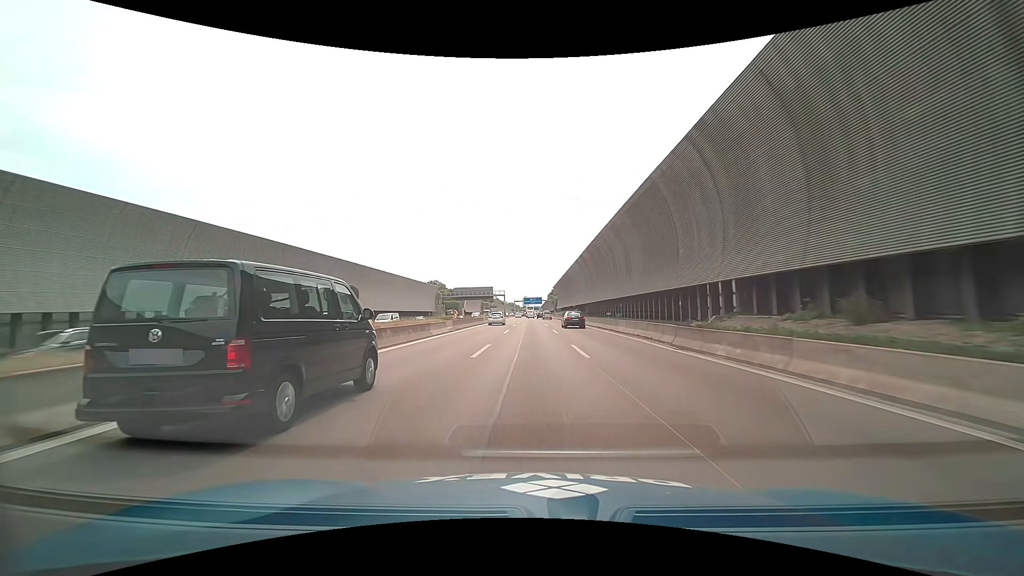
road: motorway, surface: asphalt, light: Day
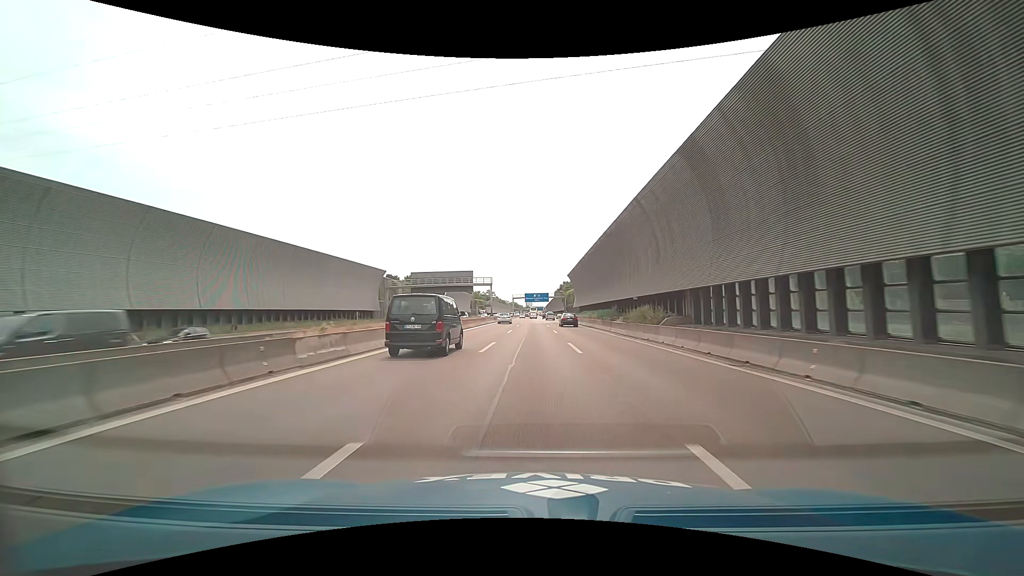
(-0.2, +52.0) m; 0°
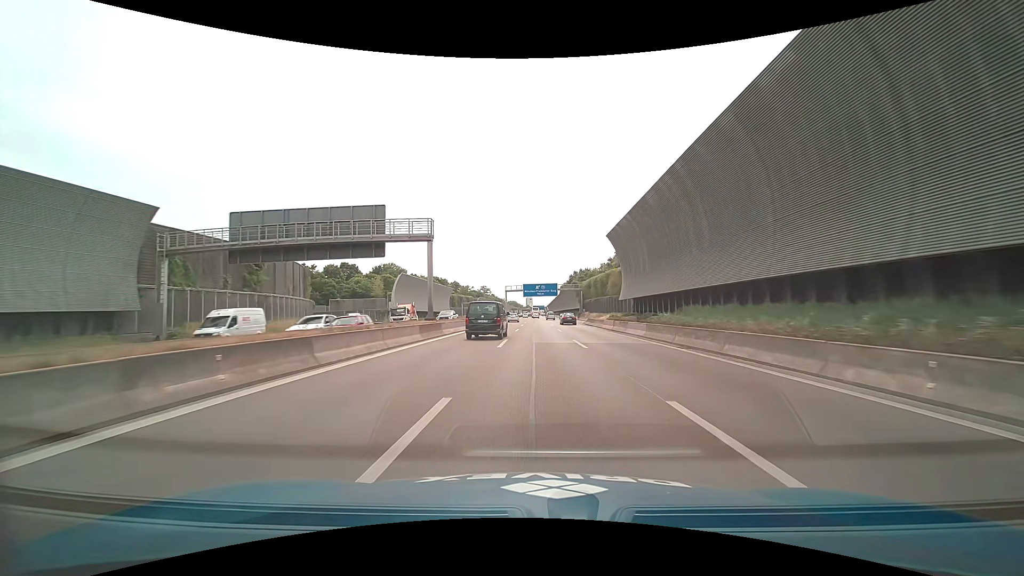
(-0.2, +51.7) m; 0°
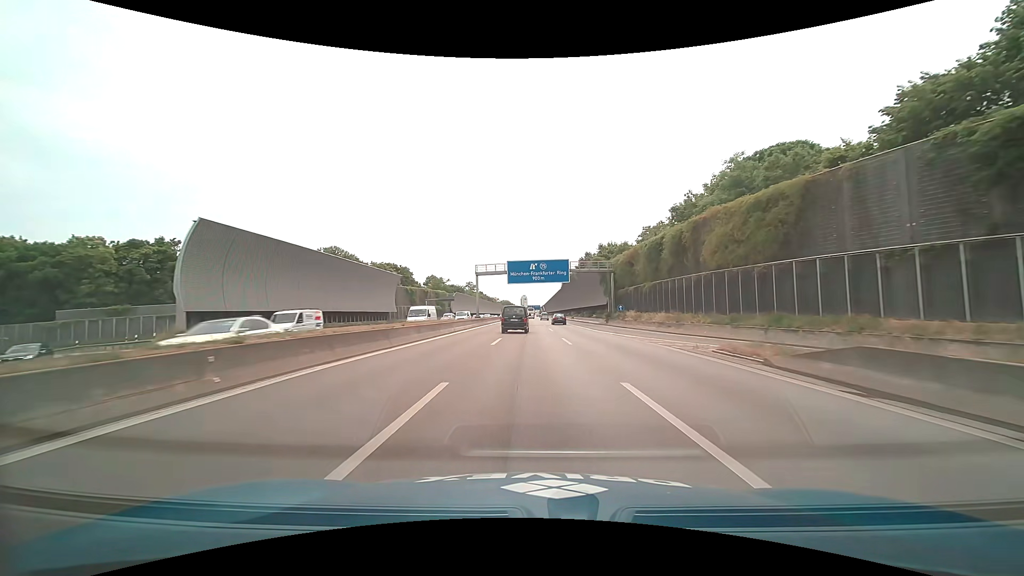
(0.0, +52.1) m; +1°
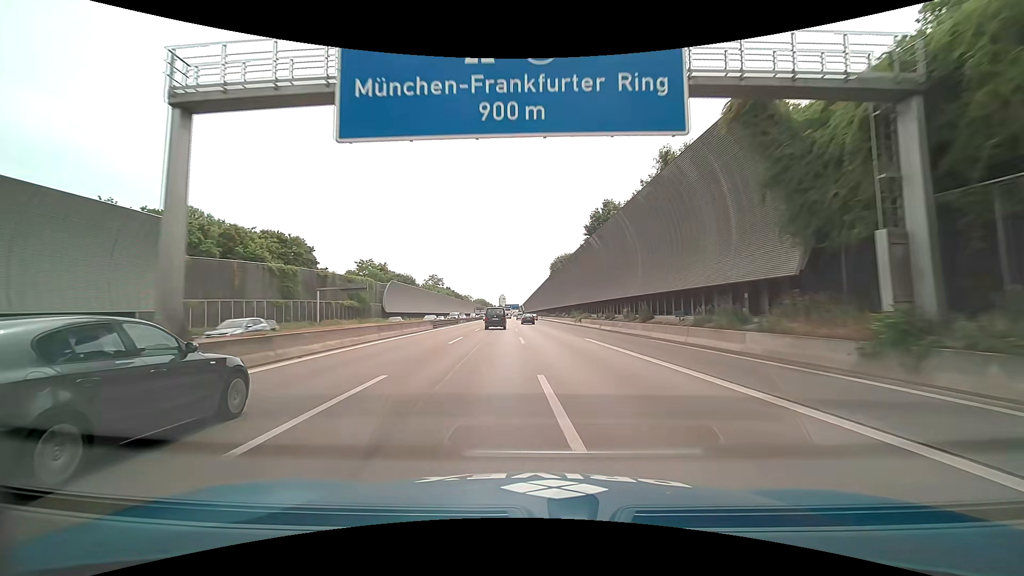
(+0.2, +54.1) m; +2°
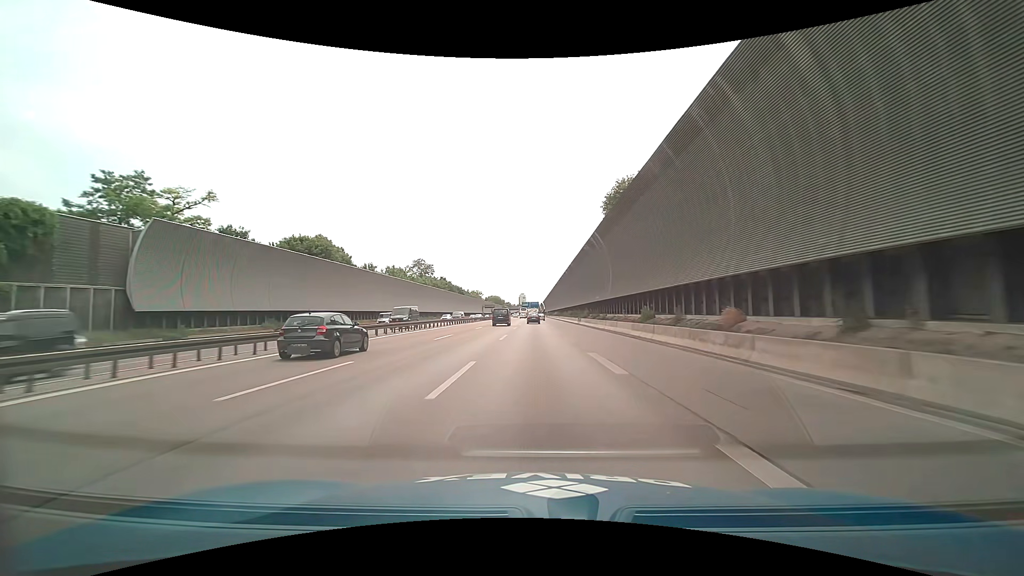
(-1.0, +70.2) m; -2°
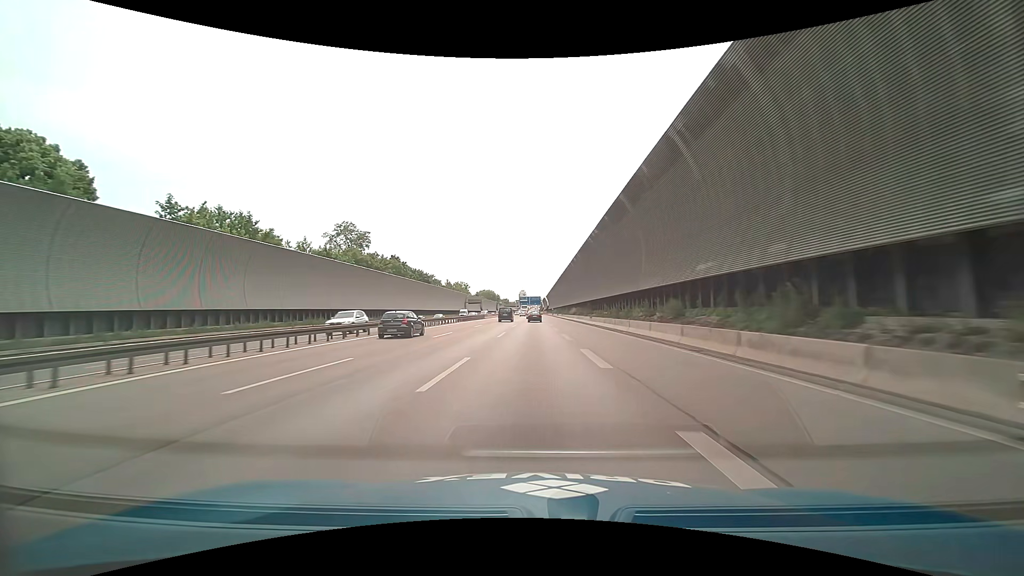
(+0.2, +71.6) m; 0°
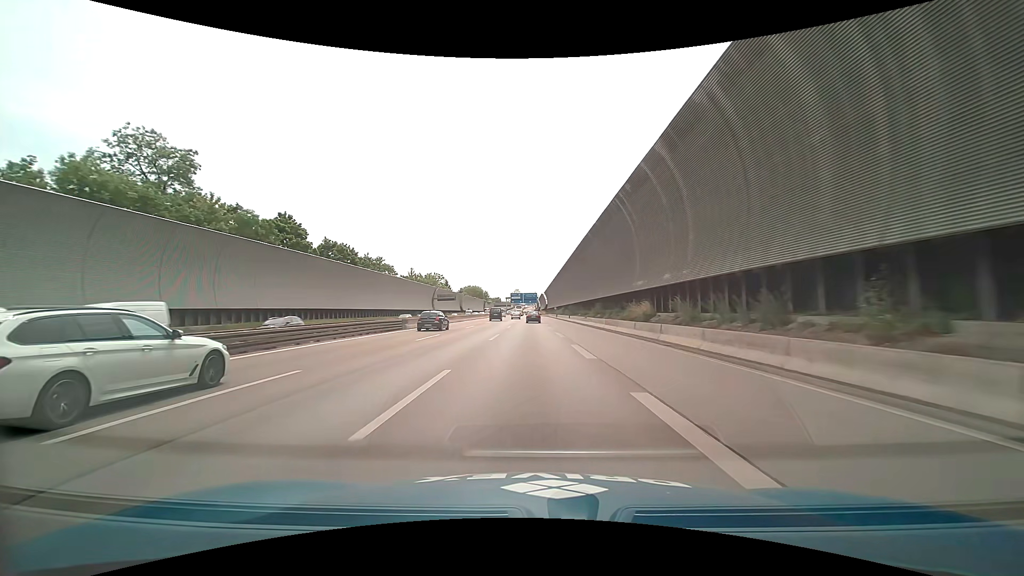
(+0.1, +57.4) m; 0°
(0, +10) (0, +20) (0, +30) (0, +40) (0, +50) (0, +60) (0, +70) (0, +80) (0, +90) (0, +100) m
